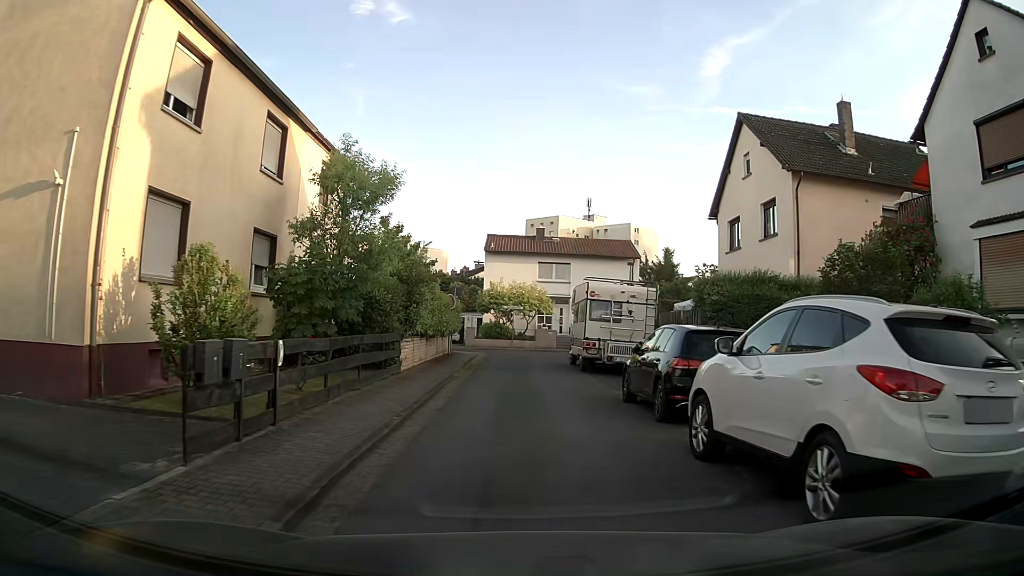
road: residential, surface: asphalt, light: Day
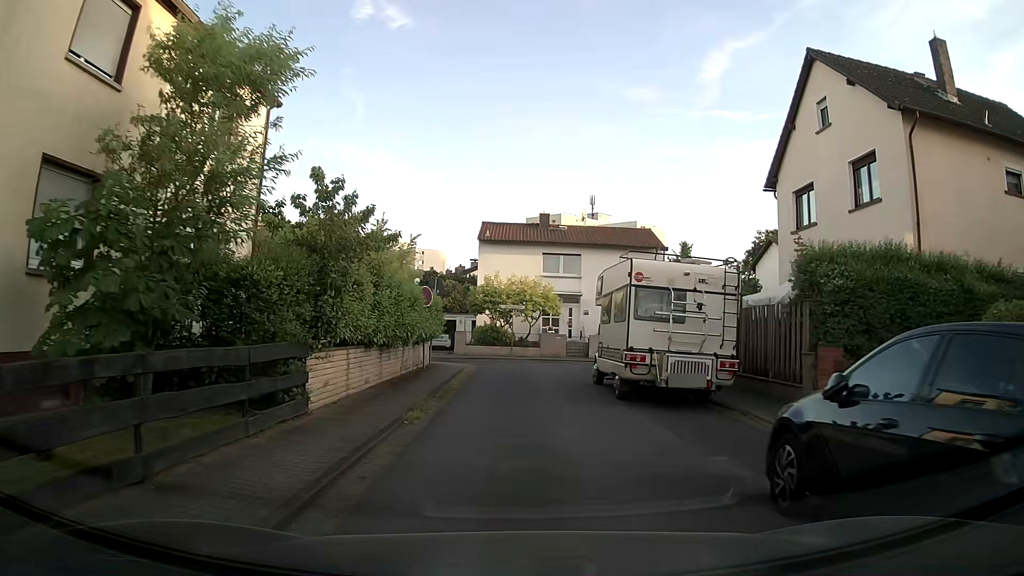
(-0.1, +7.7) m; 0°
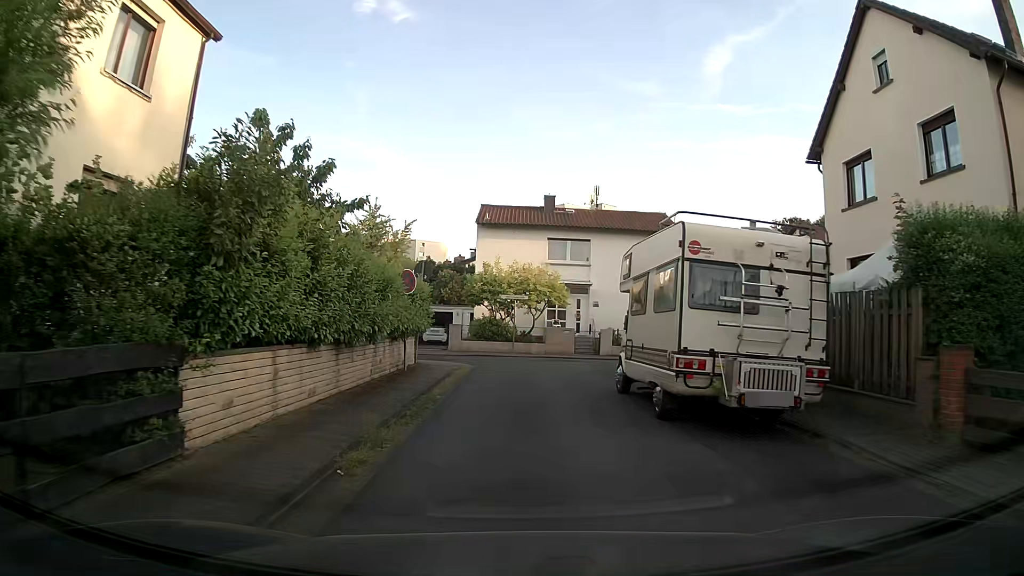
(-0.1, +3.8) m; 0°
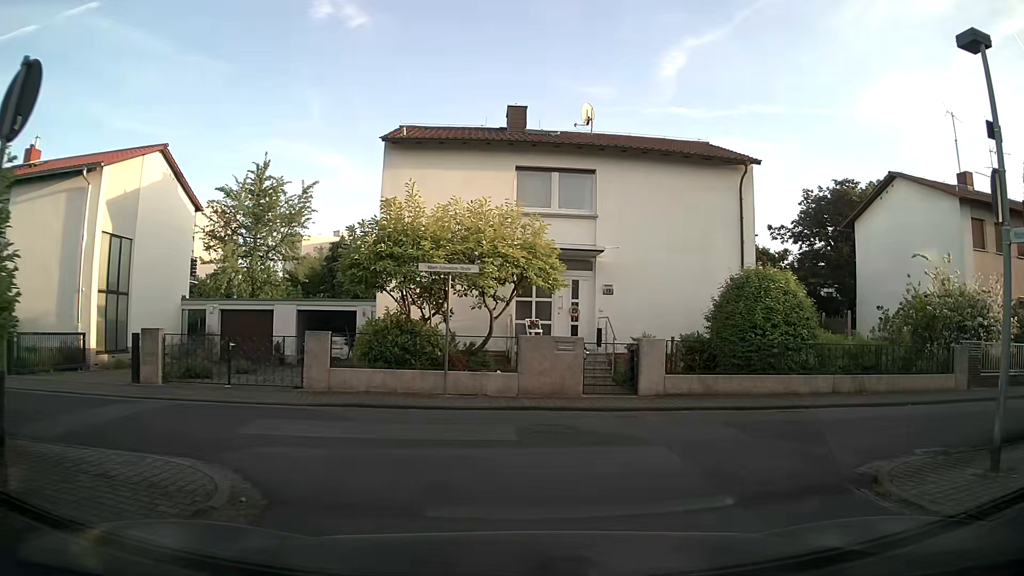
(0.0, +16.3) m; +2°
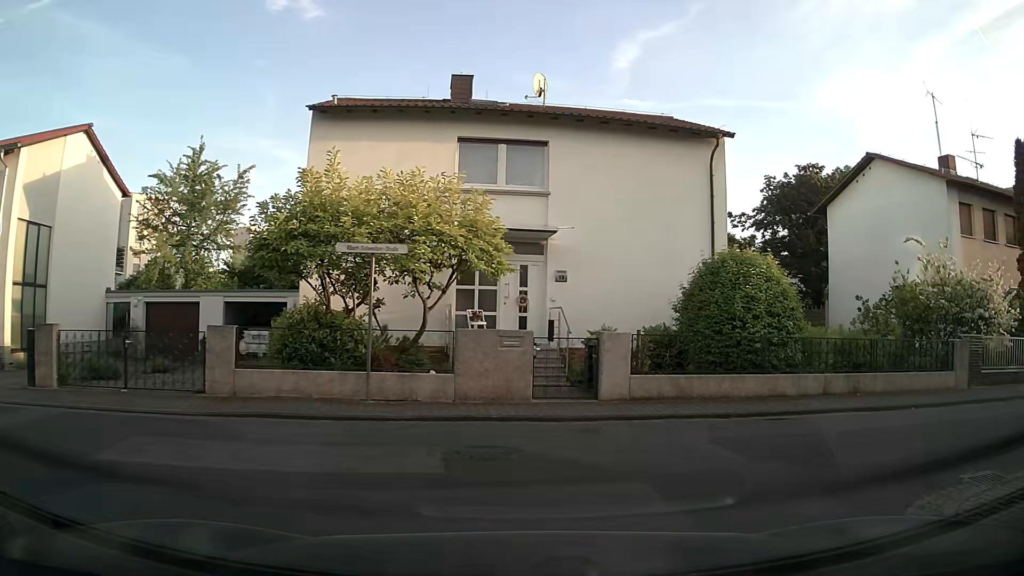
(+0.1, +2.1) m; +4°
